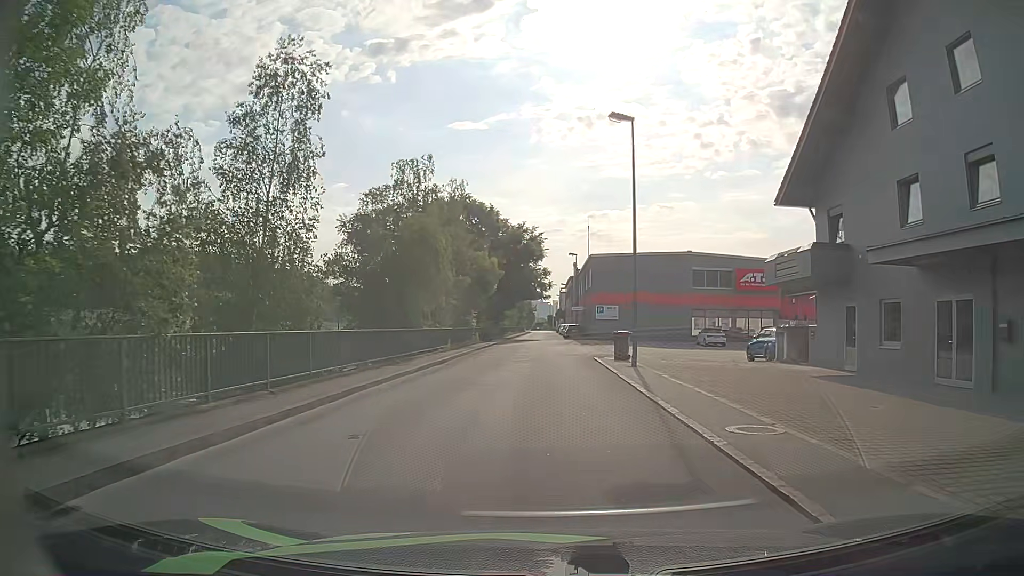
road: primary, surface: asphalt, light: Day
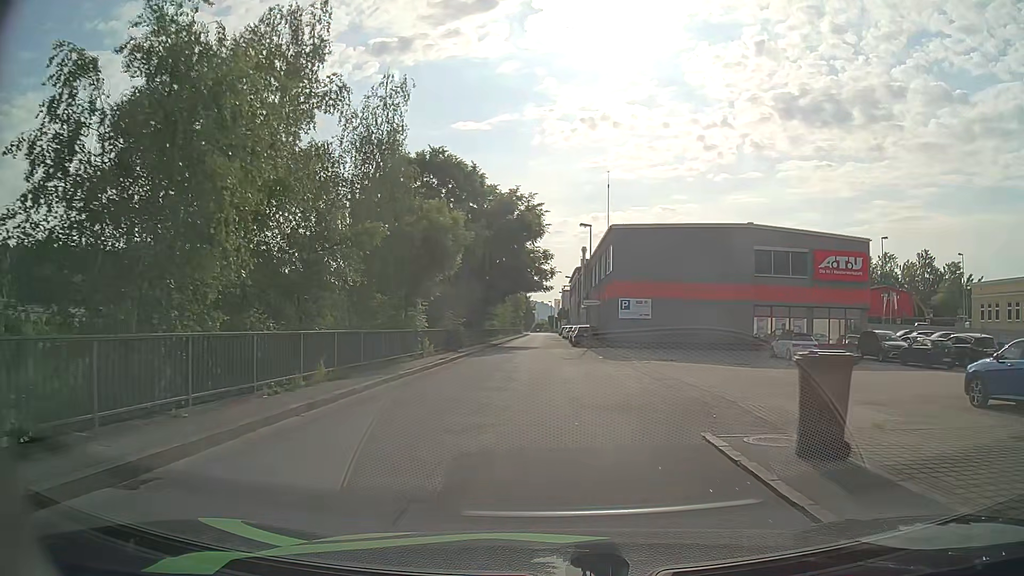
(-0.1, +18.9) m; 0°
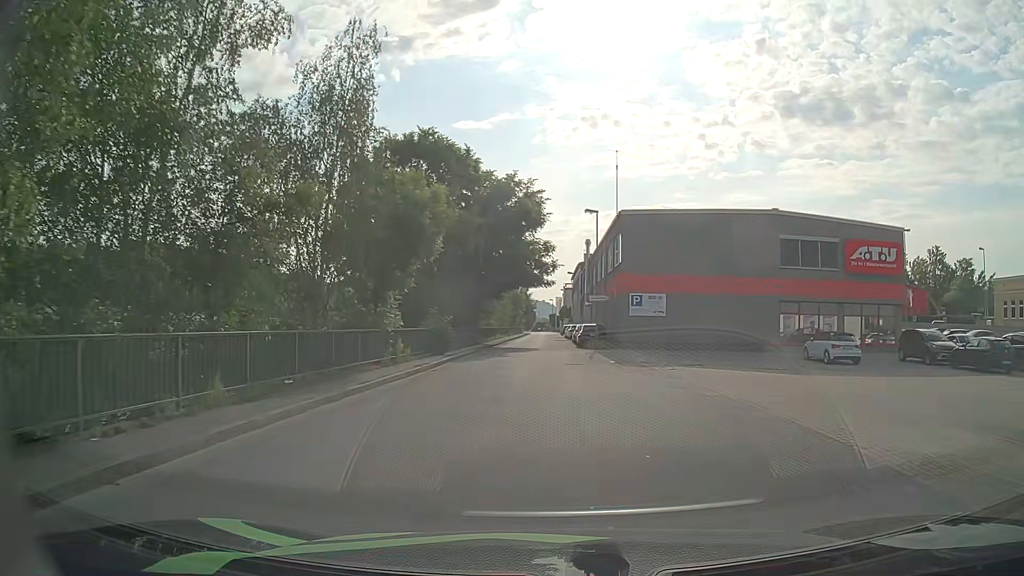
(0.0, +4.9) m; -1°
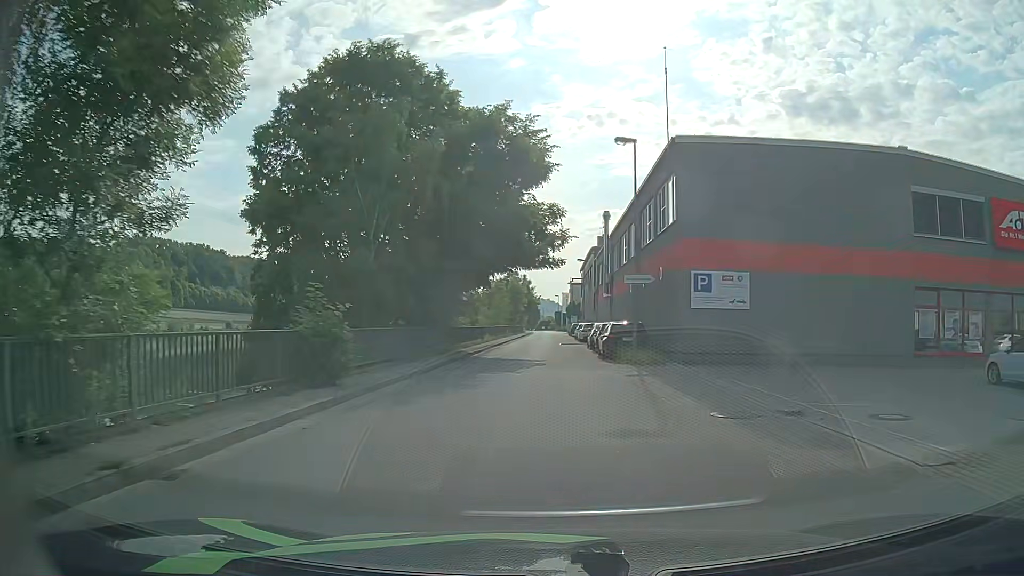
(0.0, +15.0) m; 0°
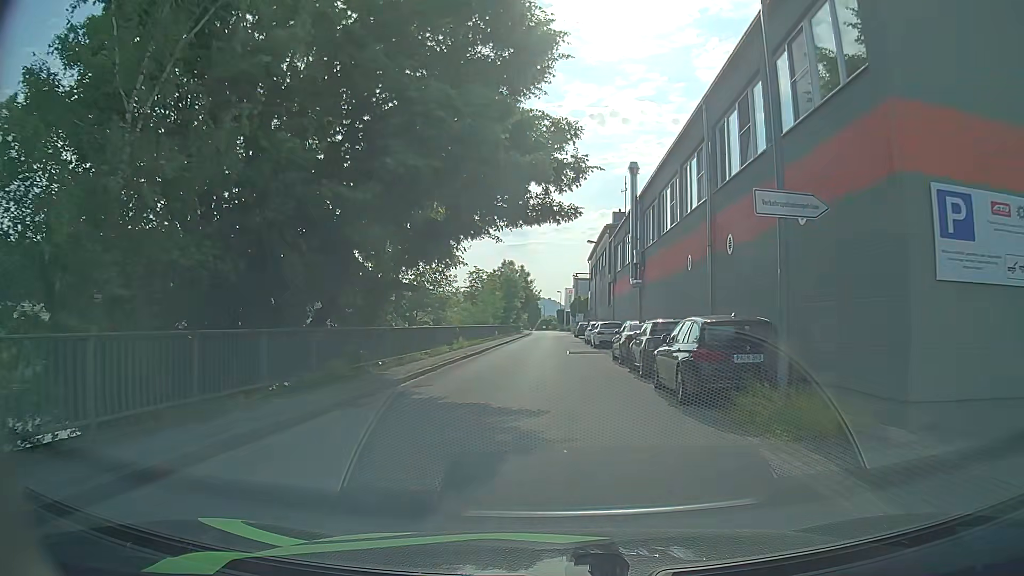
(0.0, +14.6) m; 0°
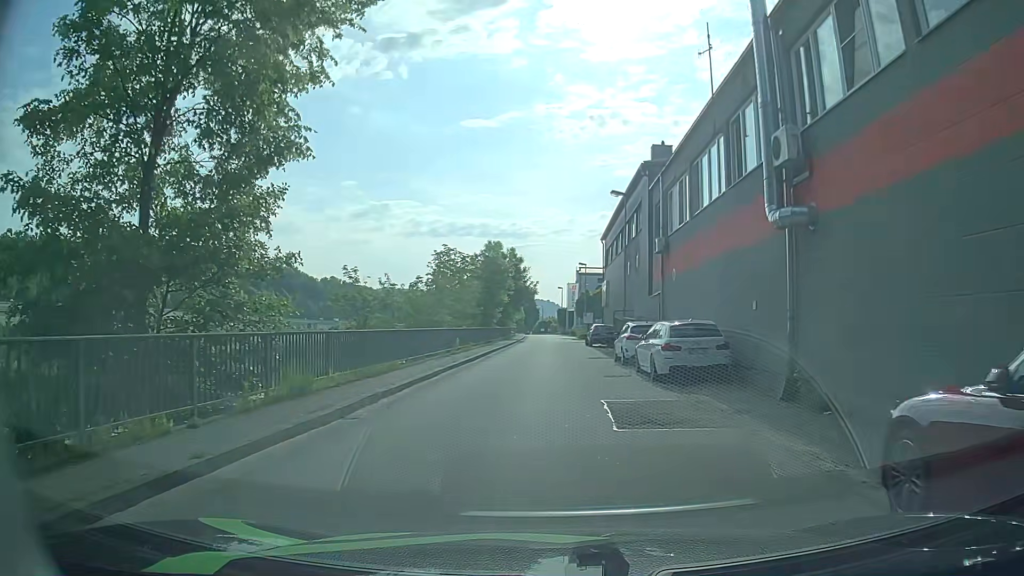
(-0.2, +20.8) m; -1°
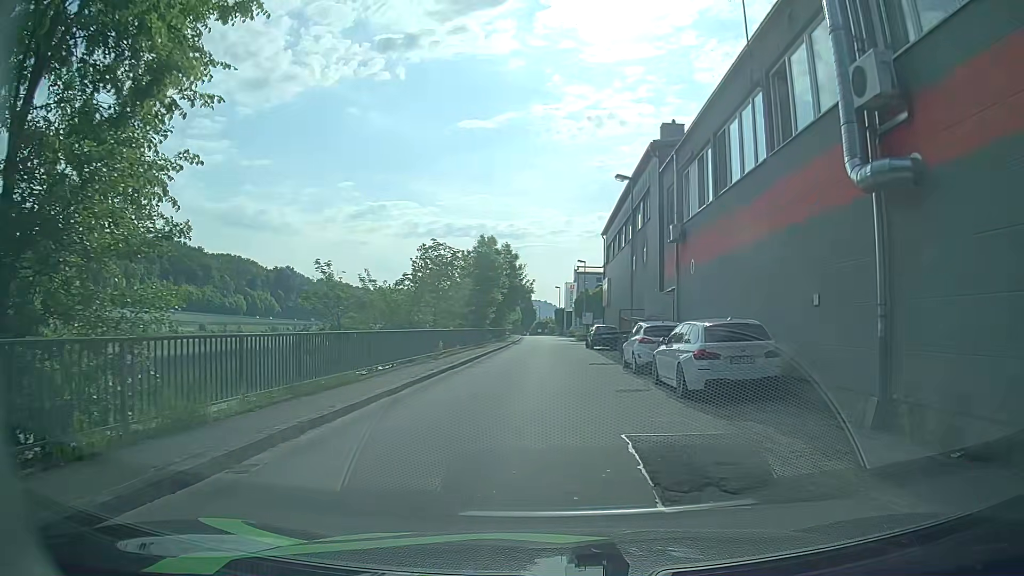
(0.0, +3.8) m; -1°
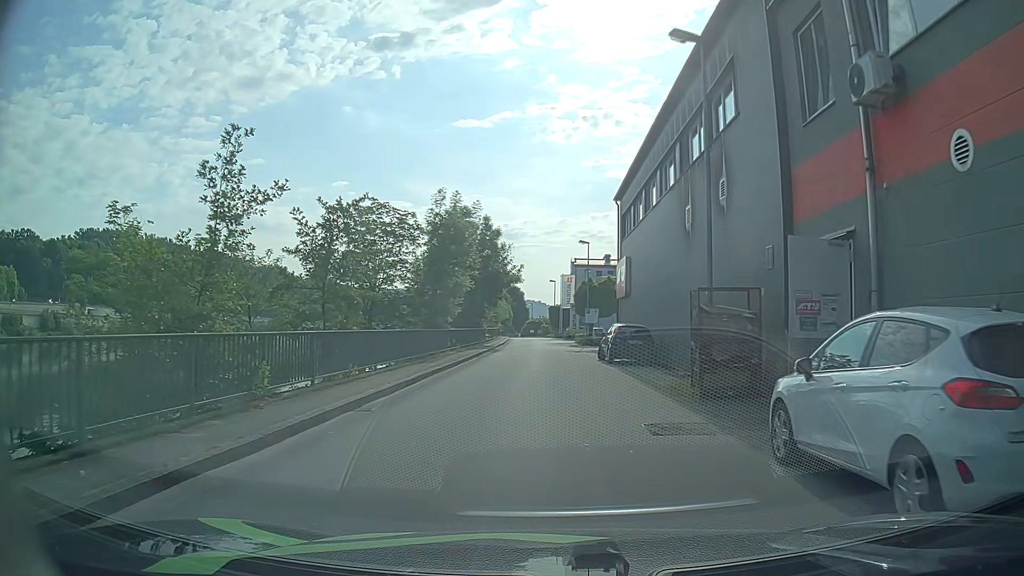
(+0.5, +15.3) m; +2°
